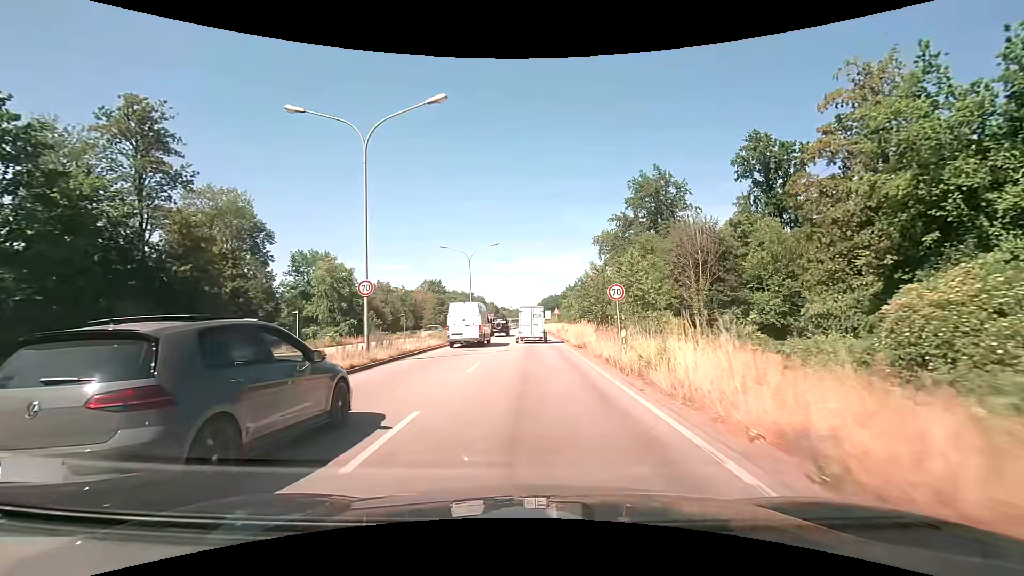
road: primary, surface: asphalt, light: Day
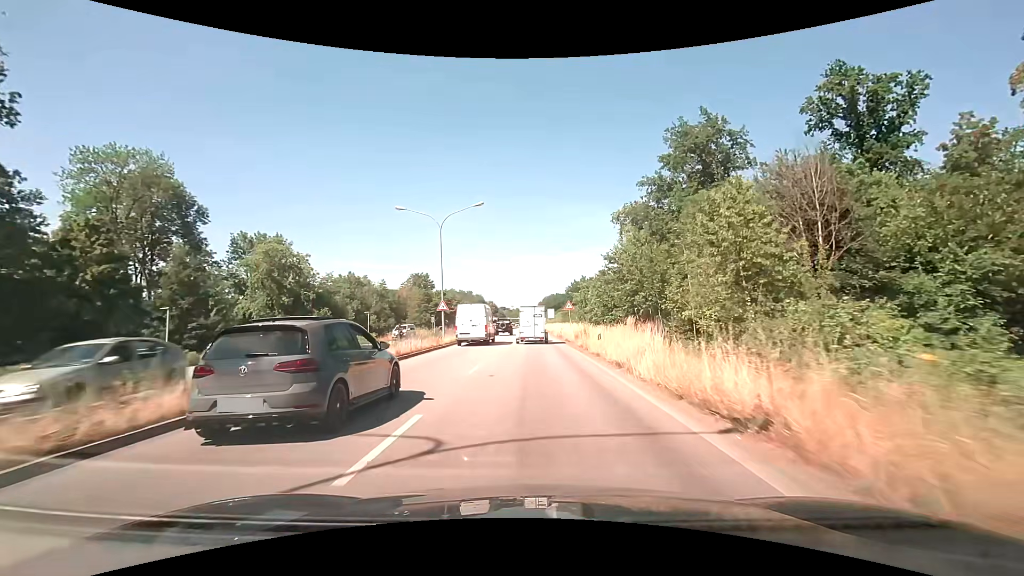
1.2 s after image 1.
(0.0, +18.6) m; 0°
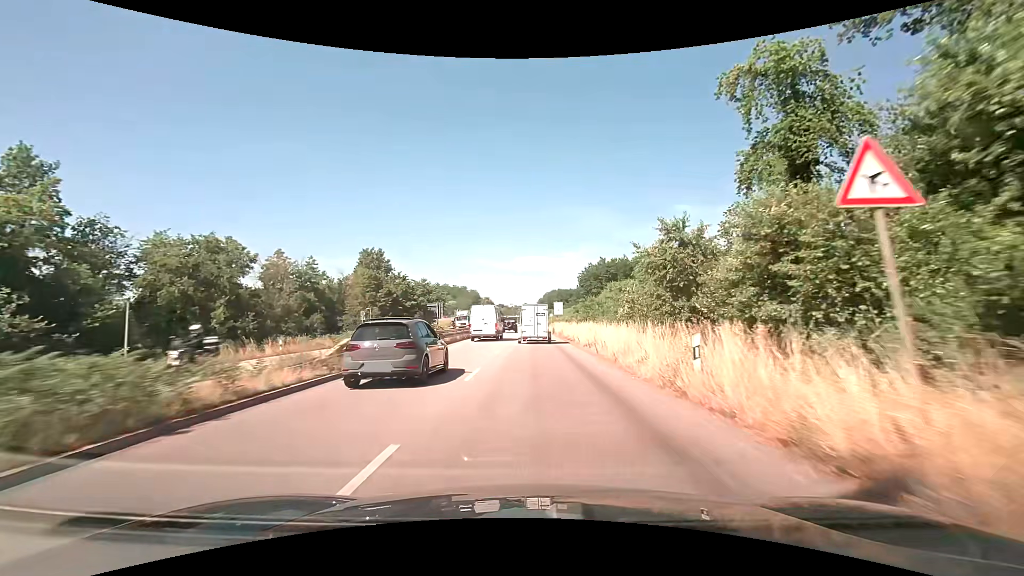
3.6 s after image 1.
(+0.2, +38.1) m; 0°
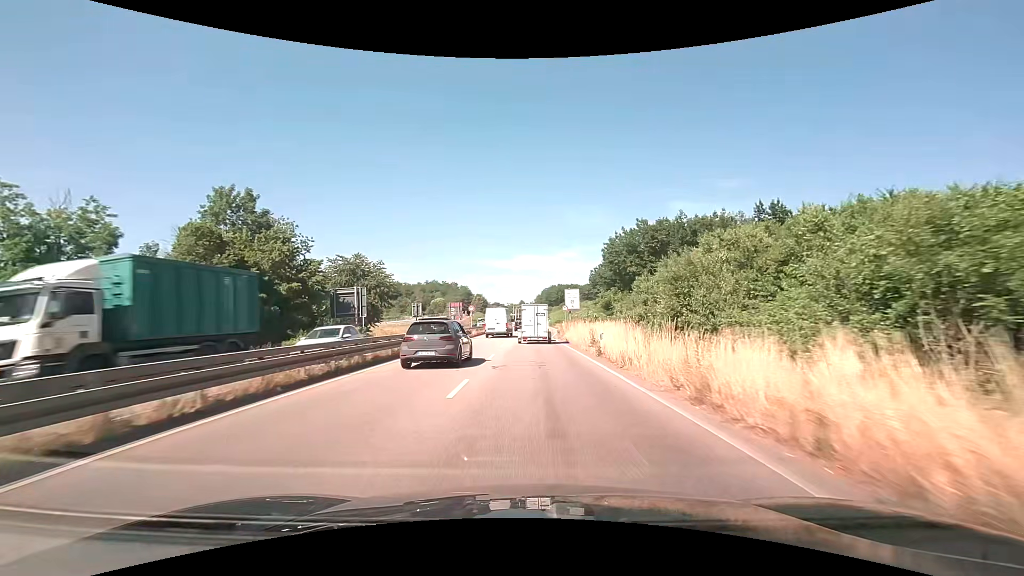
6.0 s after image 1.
(+0.1, +38.8) m; 0°
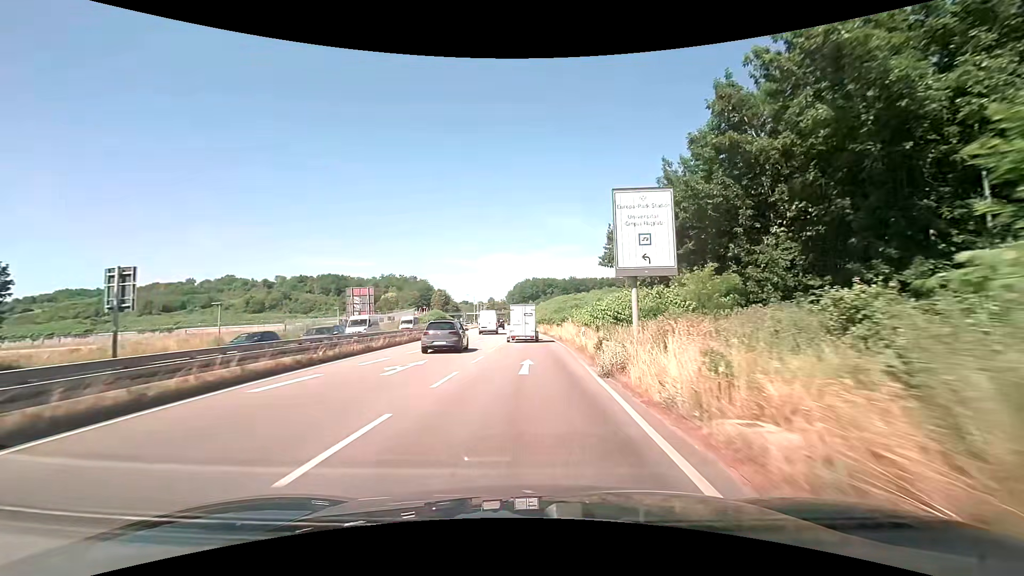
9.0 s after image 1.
(+1.0, +49.6) m; +3°
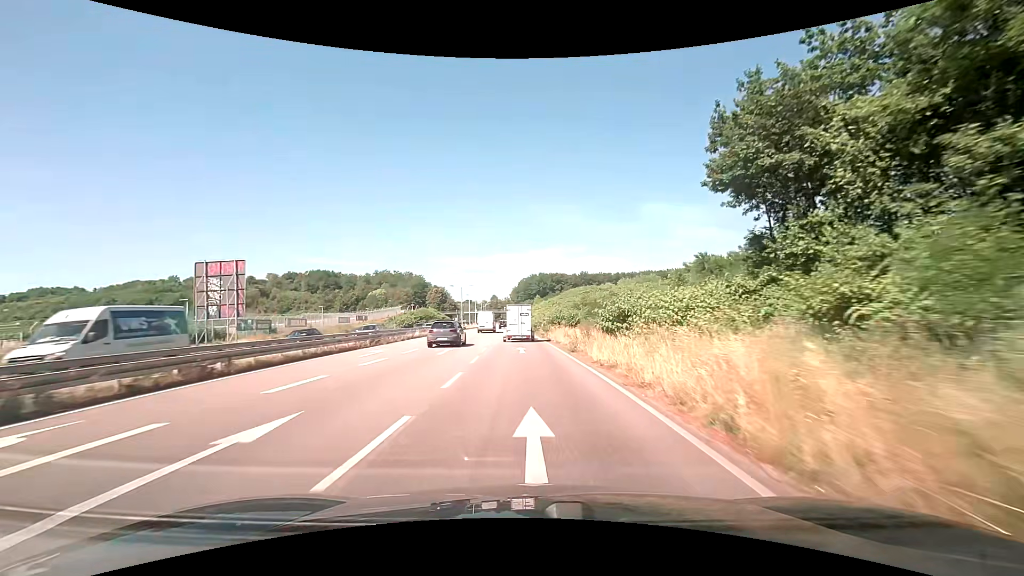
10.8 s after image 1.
(0.0, +30.3) m; -1°
(0, +10) (0, +20) (0, +30) (-1, +40) (-1, +50) (-1, +60) (-1, +70) (-2, +80) (-2, +90) (-2, +100) m
